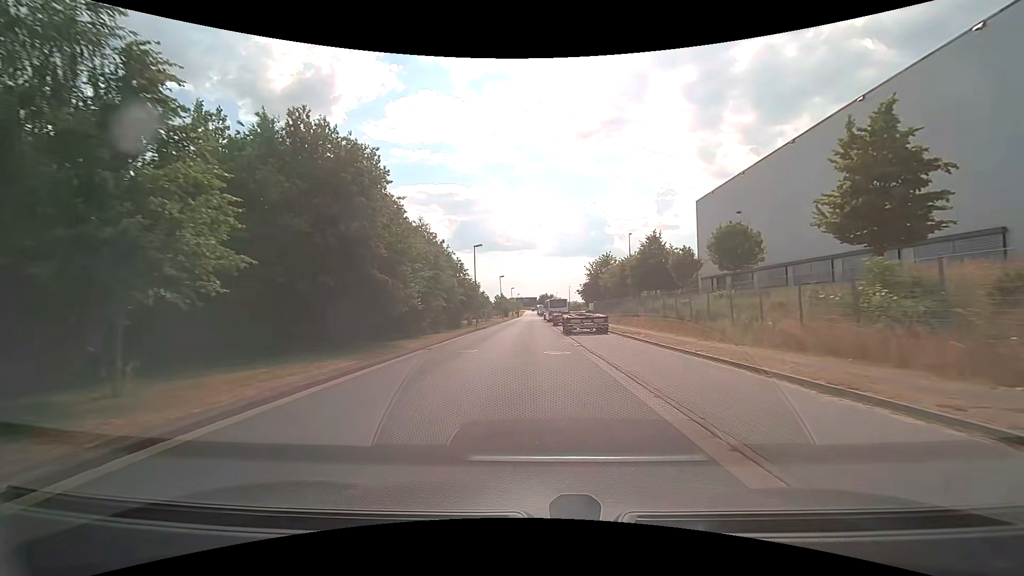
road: residential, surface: asphalt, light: Day
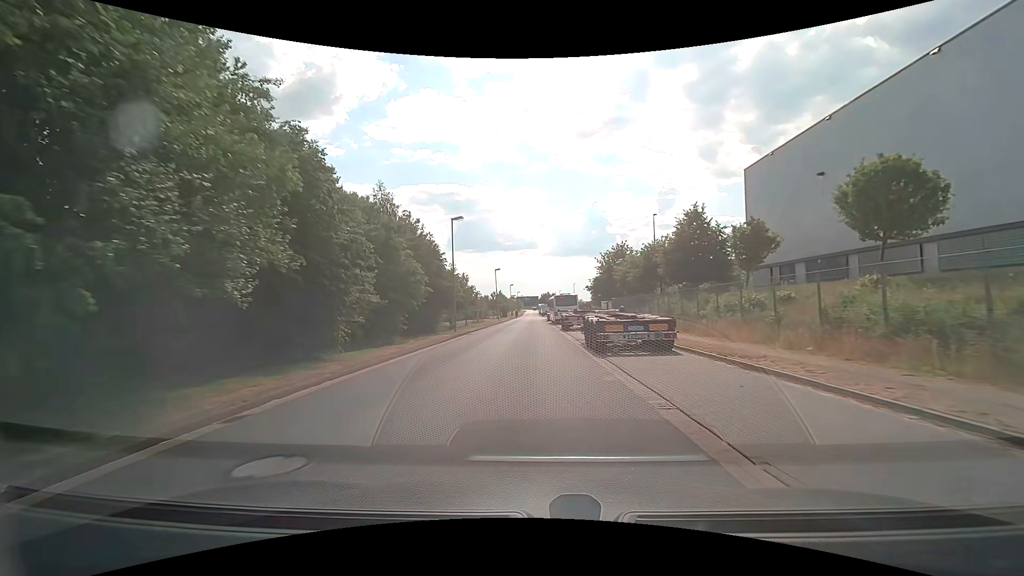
(0.0, +13.5) m; 0°
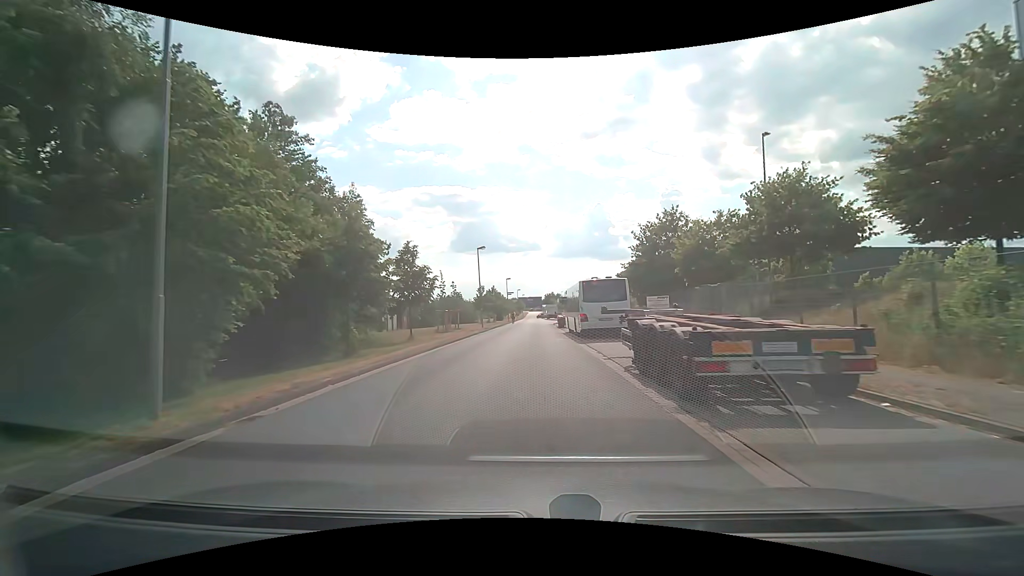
(-0.1, +26.3) m; 0°
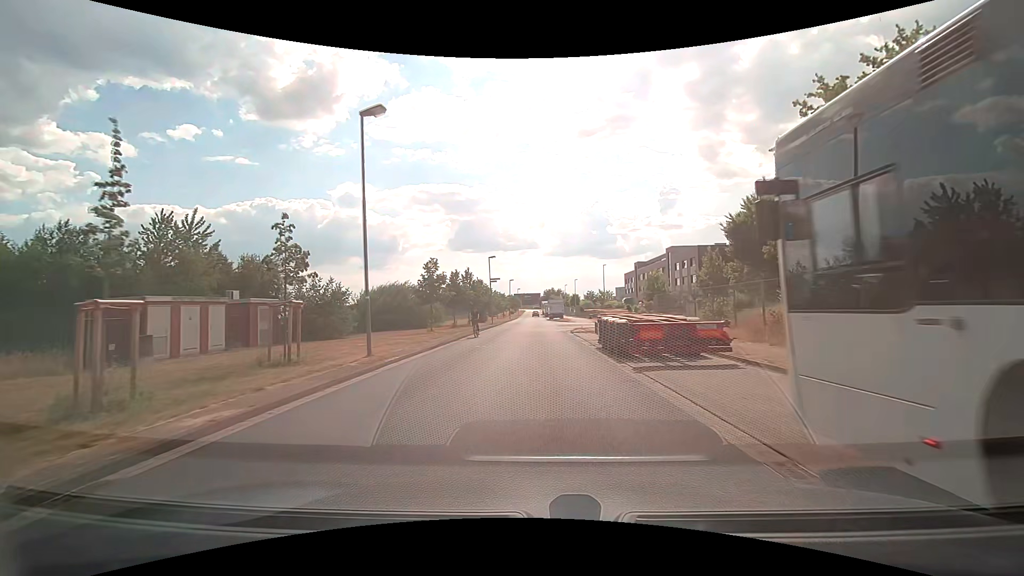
(0.0, +32.1) m; 0°
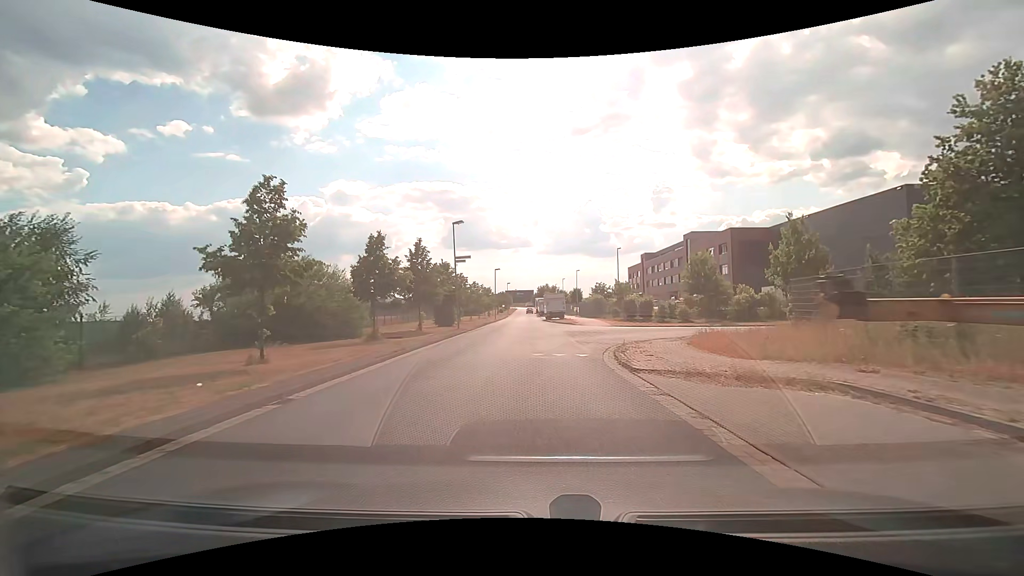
(+0.2, +20.8) m; +1°
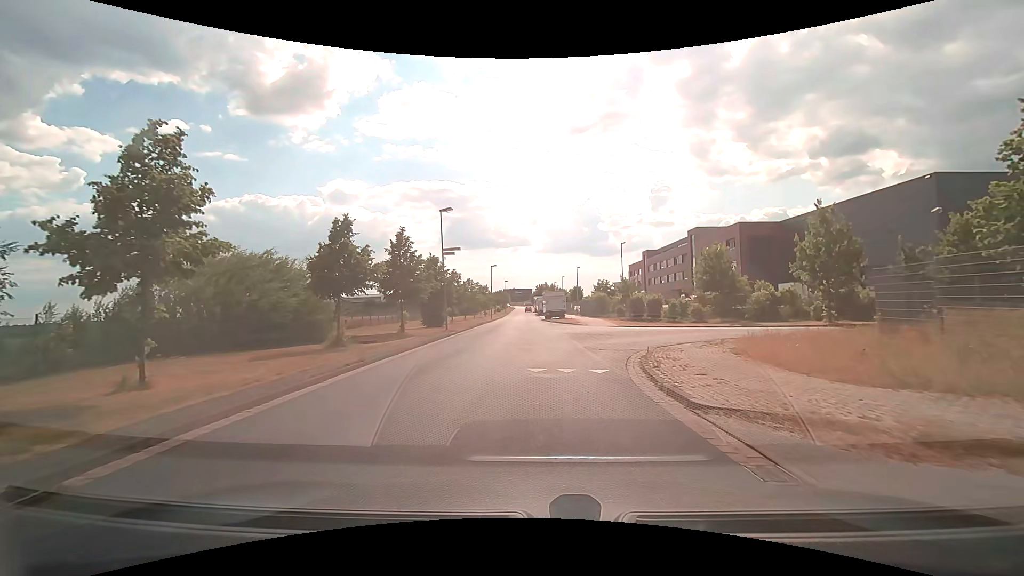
(0.0, +4.1) m; 0°
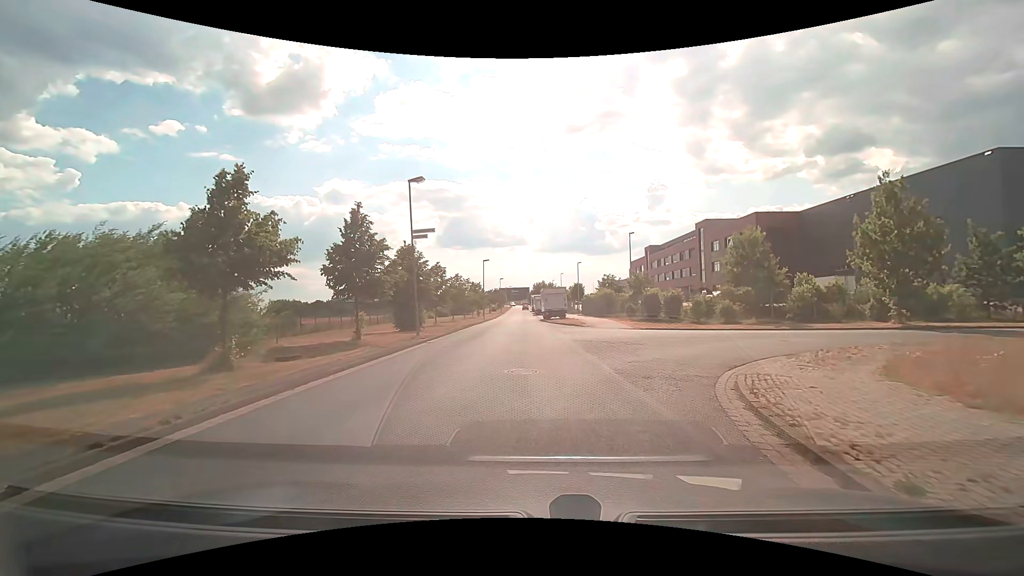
(0.0, +7.0) m; +1°
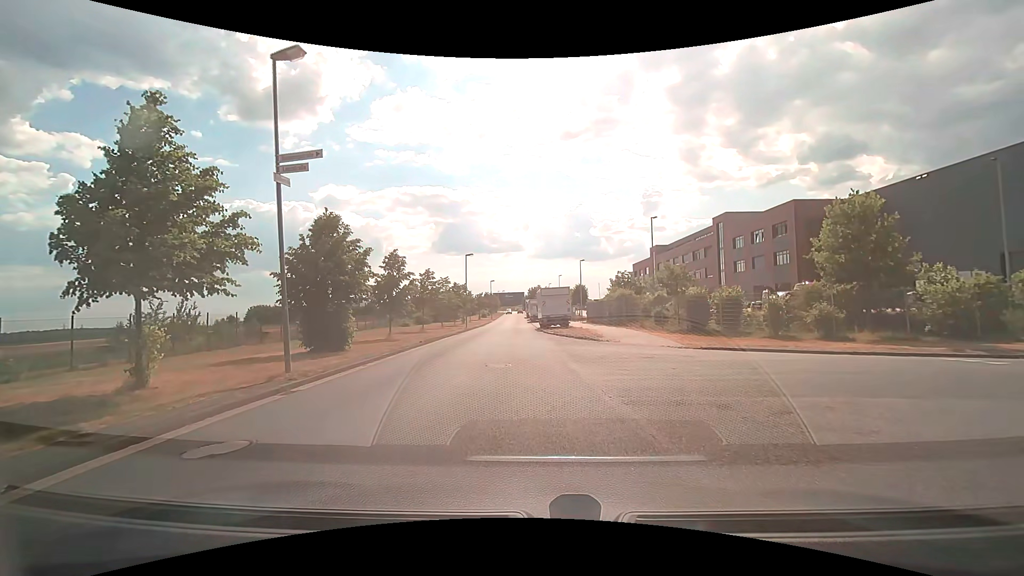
(0.0, +12.2) m; 0°
(0, +10) (0, +20) (0, +30) (0, +40) (-1, +50) (-1, +60) (-1, +70) (-1, +80) (-2, +90) (-2, +100) m
